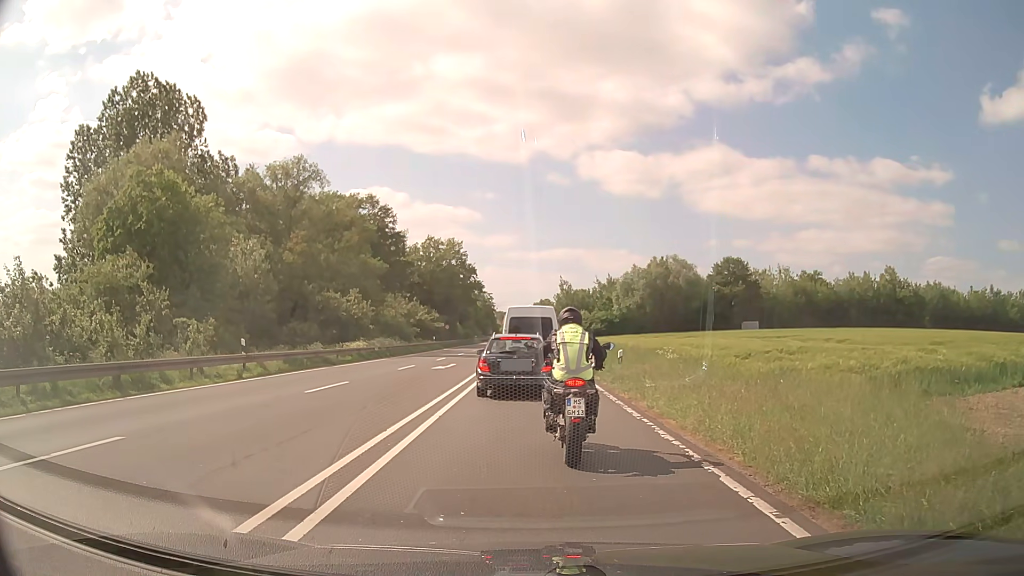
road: primary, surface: asphalt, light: Day
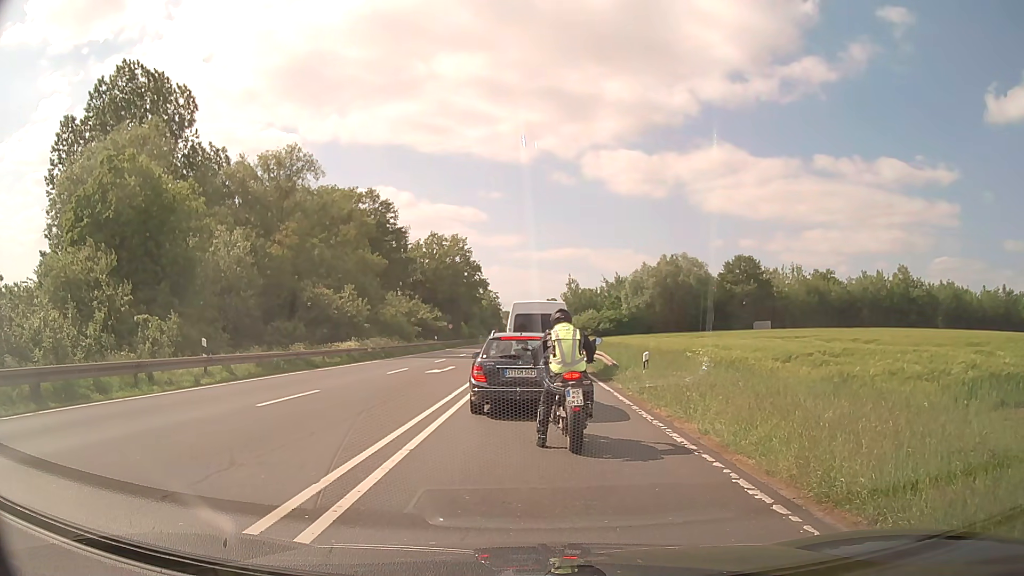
(0.0, +3.4) m; +1°
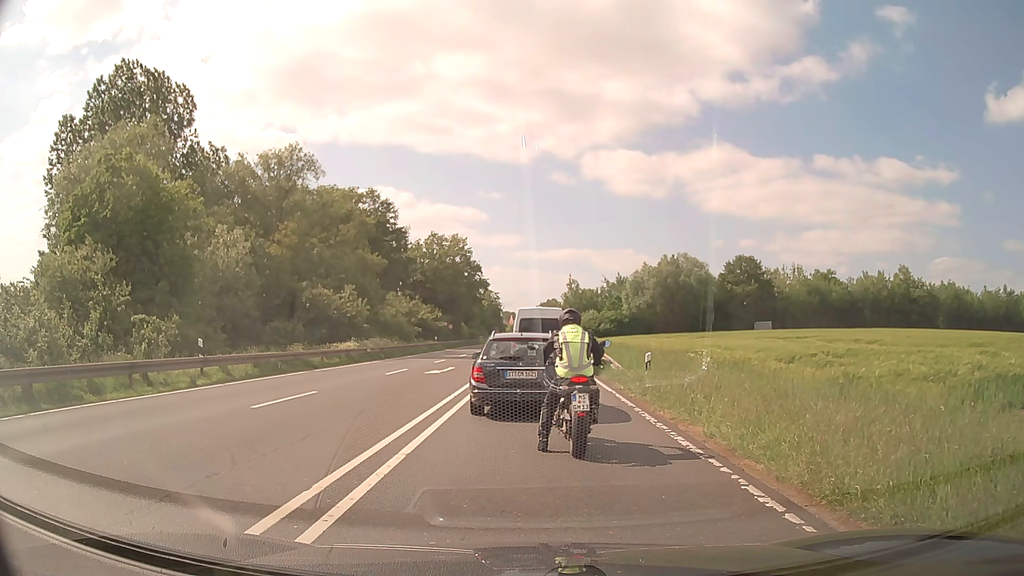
(0.0, +0.3) m; 0°
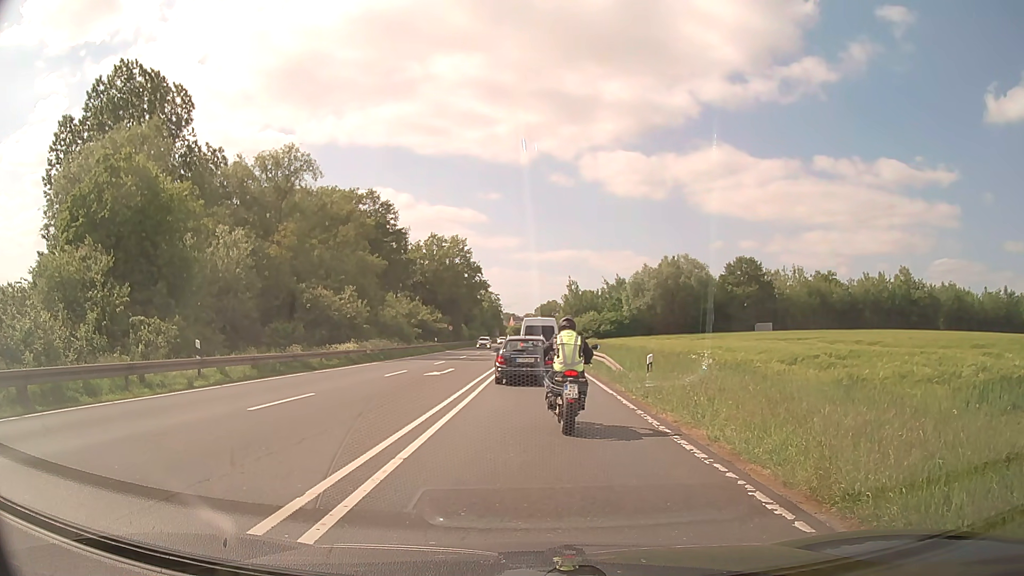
(0.0, +0.2) m; 0°
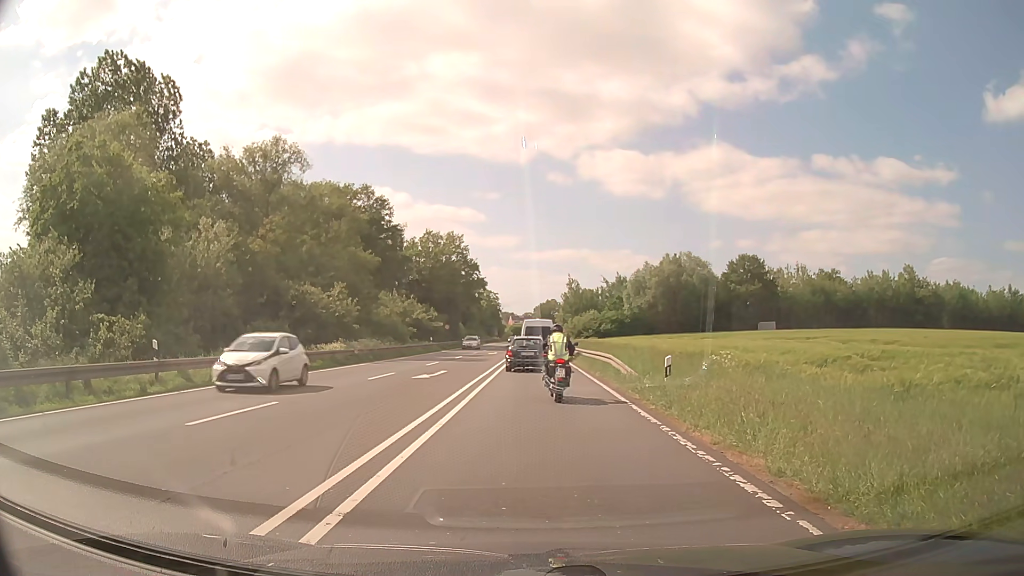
(0.0, +2.6) m; 0°
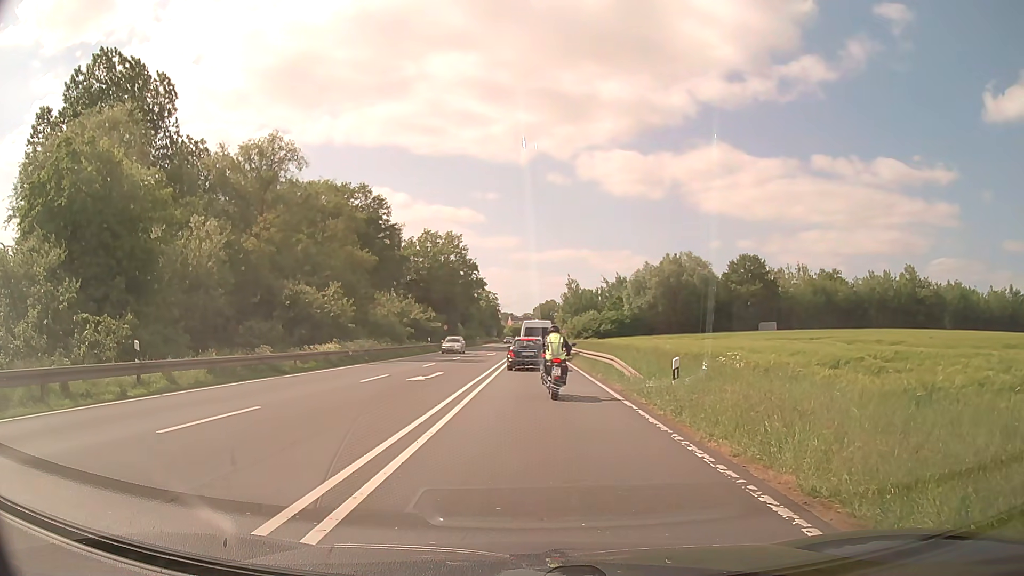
(0.0, +0.9) m; 0°
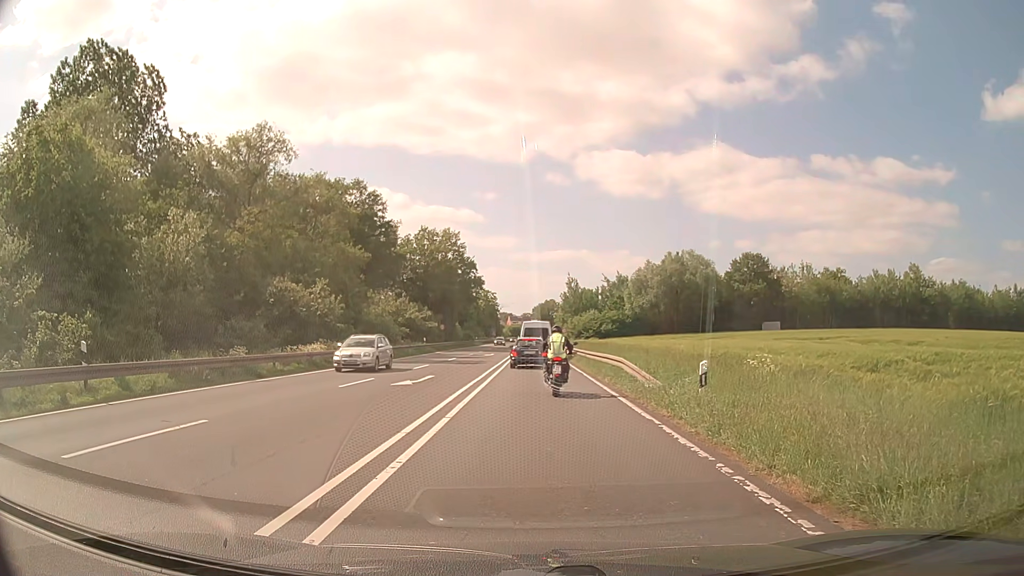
(0.0, +2.4) m; -1°
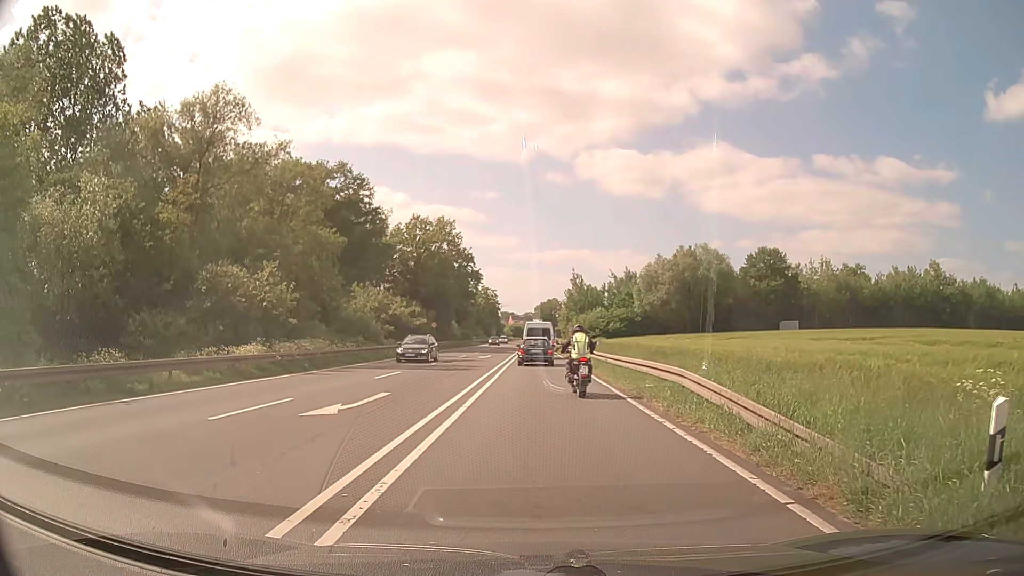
(+0.1, +8.3) m; 0°
(0, +10) (0, +20) (+1, +30) (+1, +40) (+1, +50) (+1, +60) (+2, +70) (+2, +80) (+2, +90) (+2, +100) m
